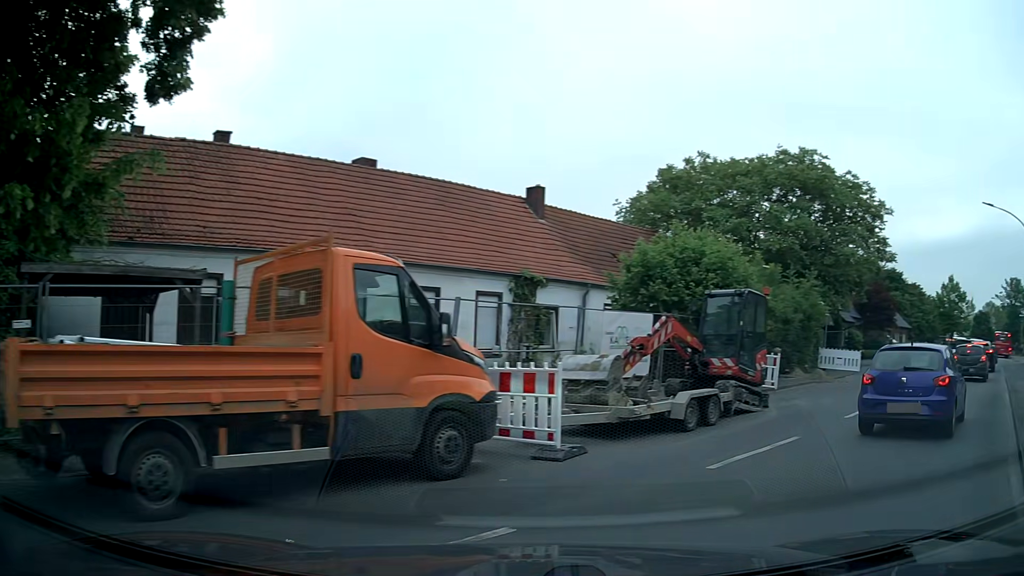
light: Day
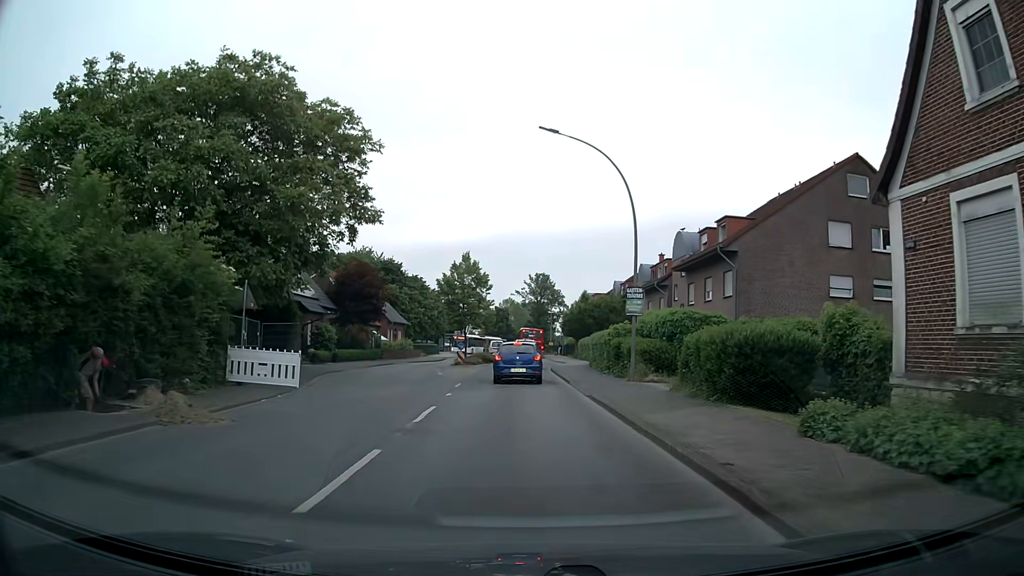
(+7.2, +12.8) m; +41°
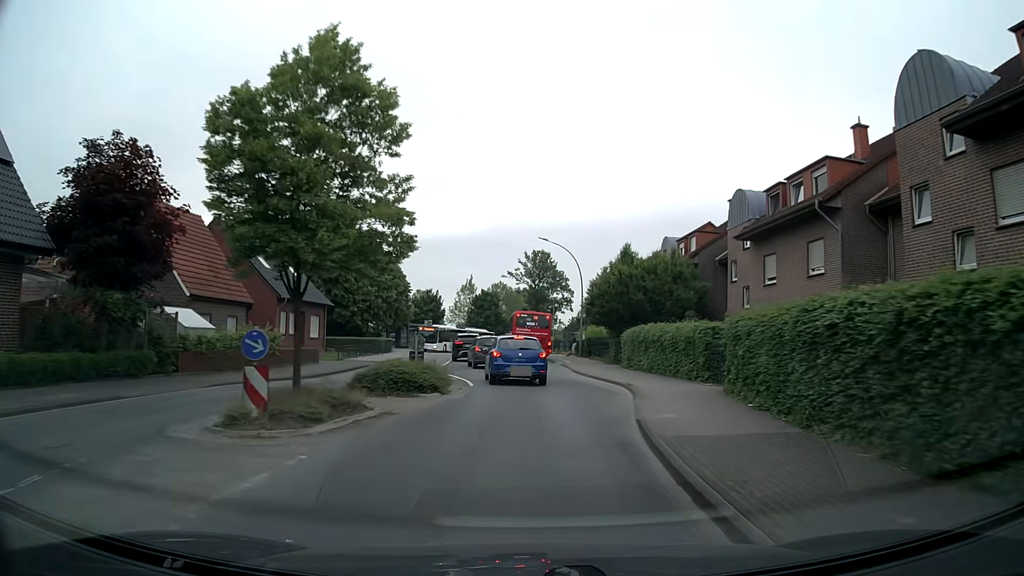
(+0.4, +31.4) m; +1°
(0, +10) (0, +20) (-1, +30) (-3, +40) (-4, +50) (-4, +60) (-3, +70) (-2, +80) (+2, +89) (+6, +98) m
